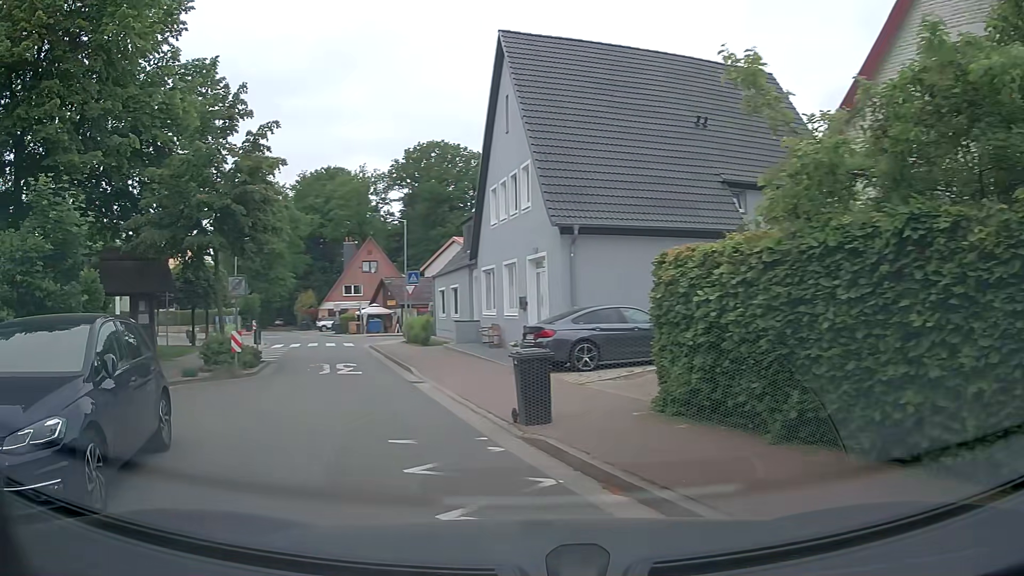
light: Day
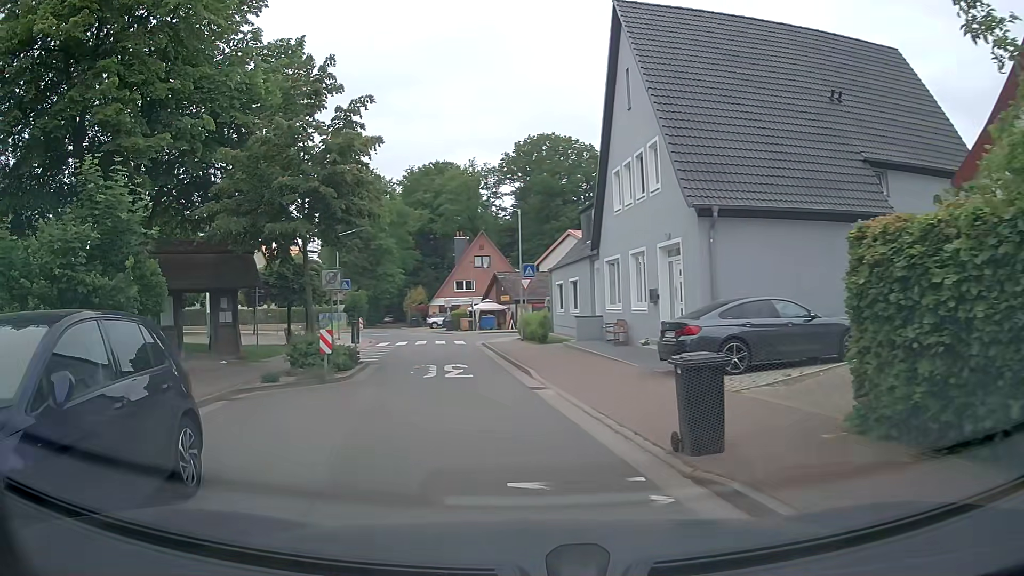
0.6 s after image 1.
(-0.2, +2.2) m; -9°
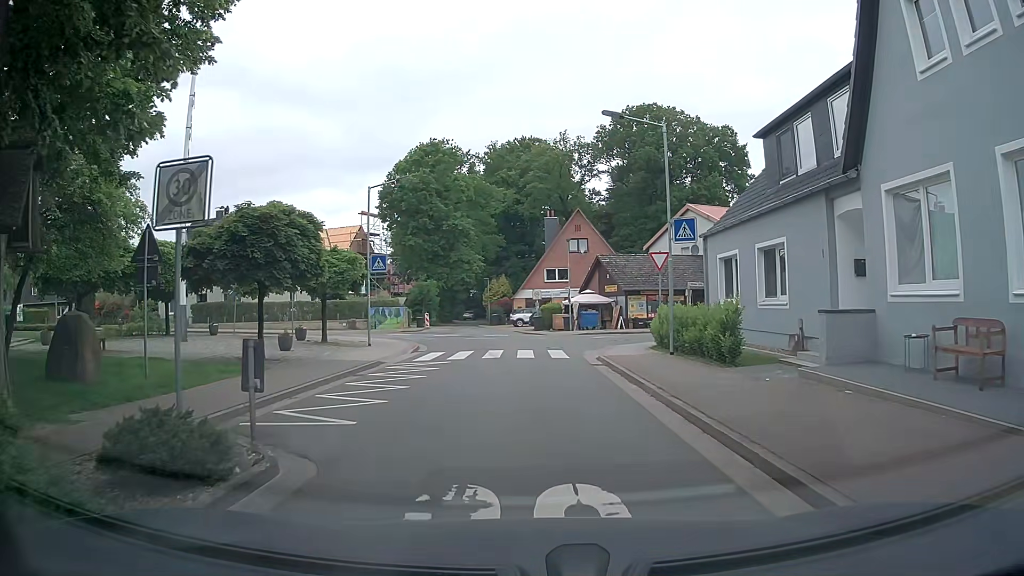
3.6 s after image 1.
(-1.6, +14.2) m; -6°
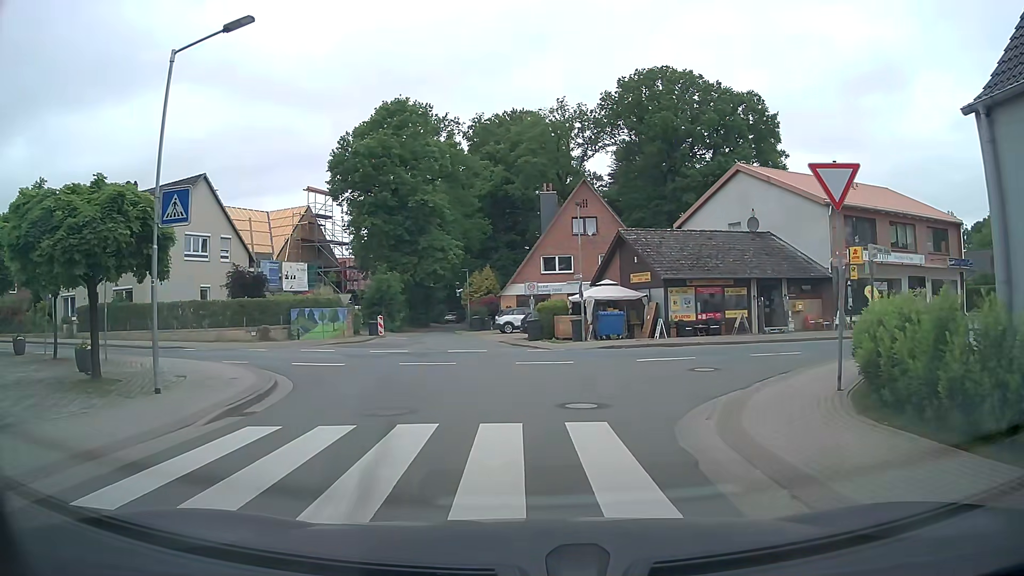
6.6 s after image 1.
(-0.2, +15.4) m; -1°
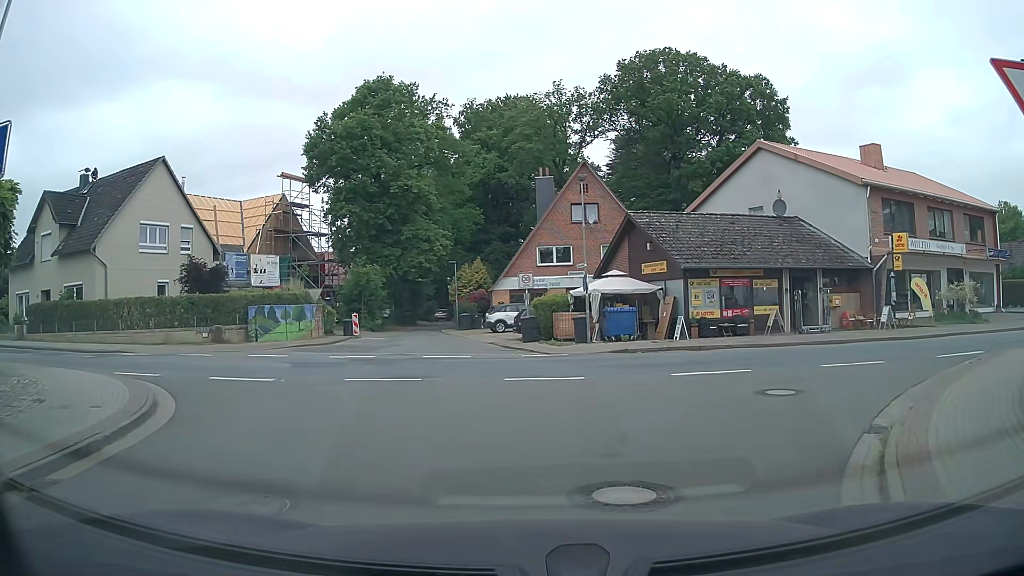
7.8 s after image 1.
(+0.1, +4.8) m; +1°
